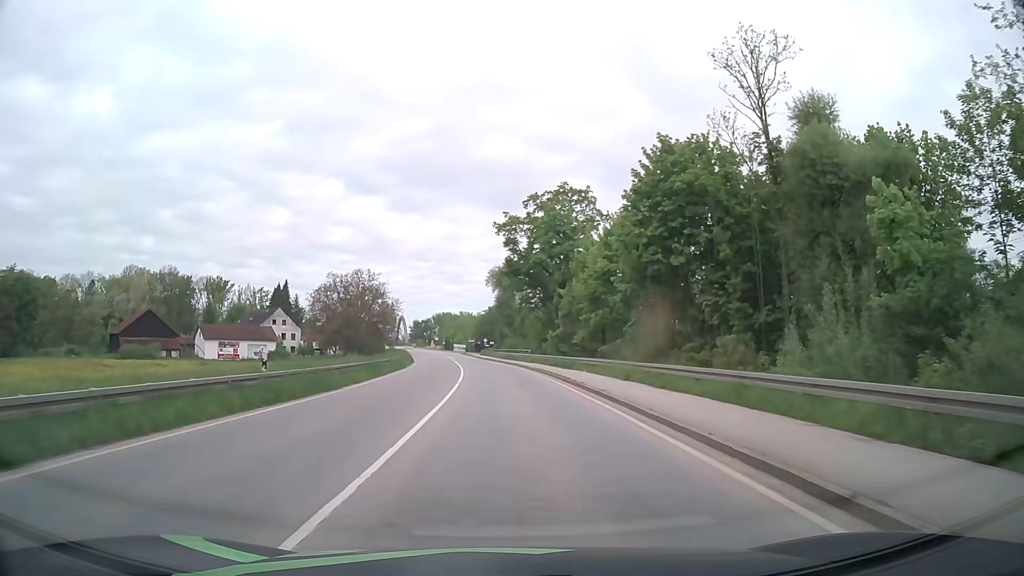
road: primary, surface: asphalt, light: Day
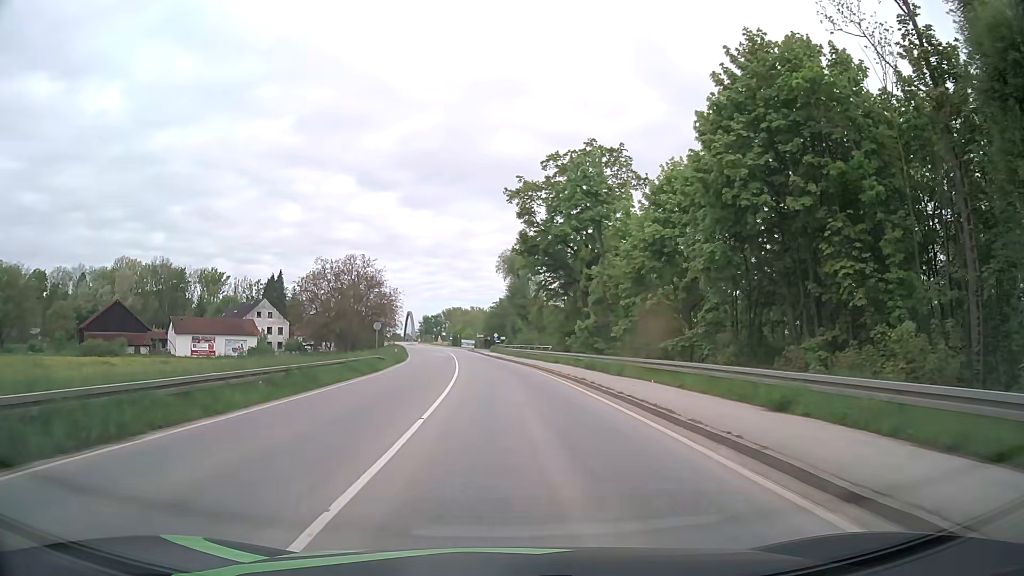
(-0.3, +14.9) m; -2°
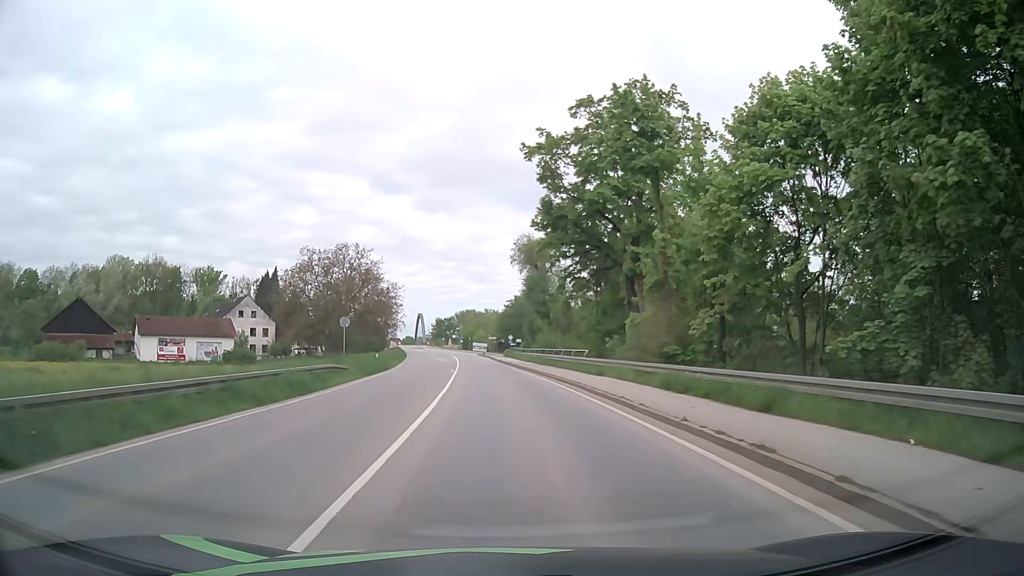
(-0.1, +15.0) m; -1°
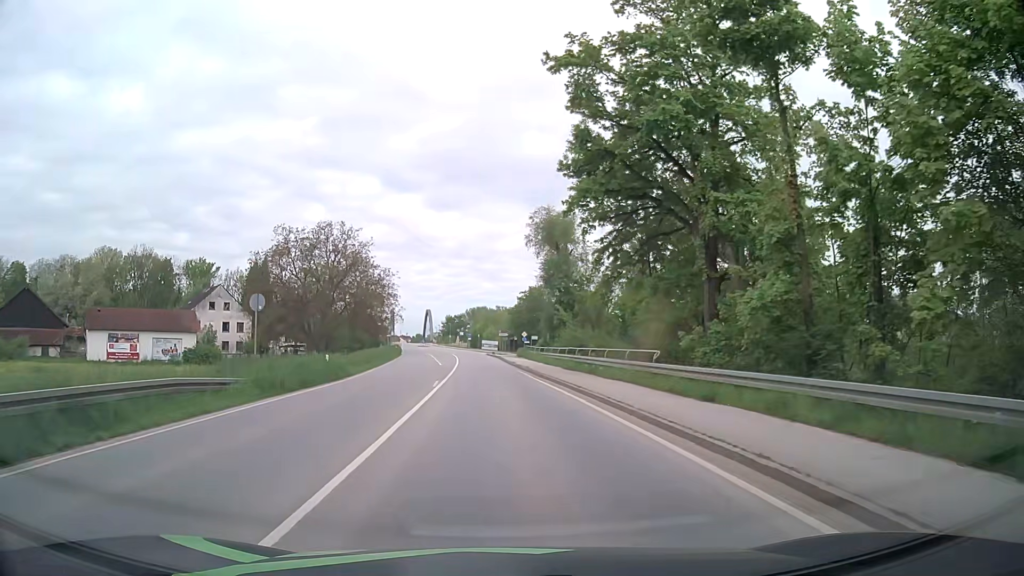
(-0.2, +15.3) m; -1°
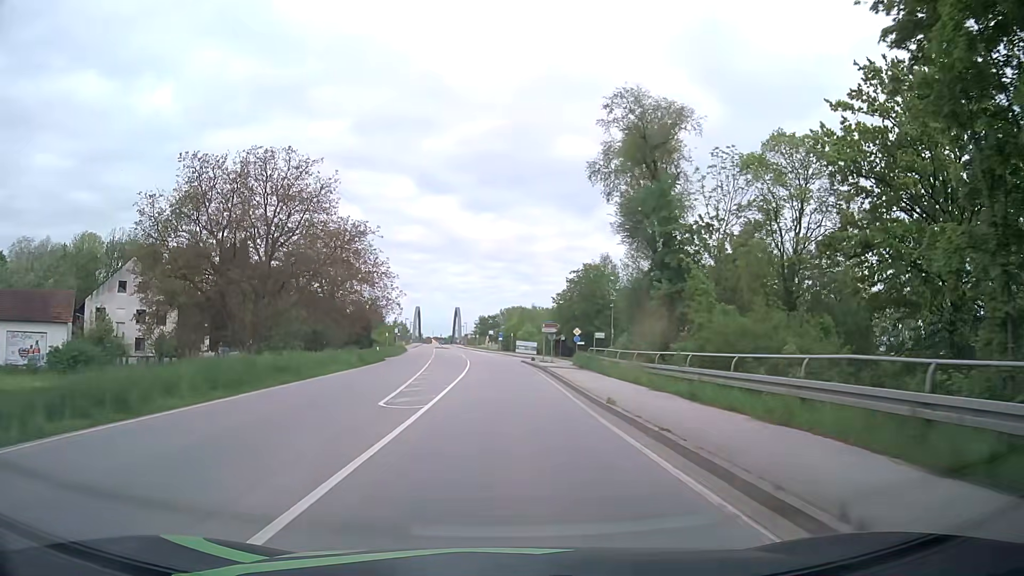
(-0.8, +31.2) m; -3°
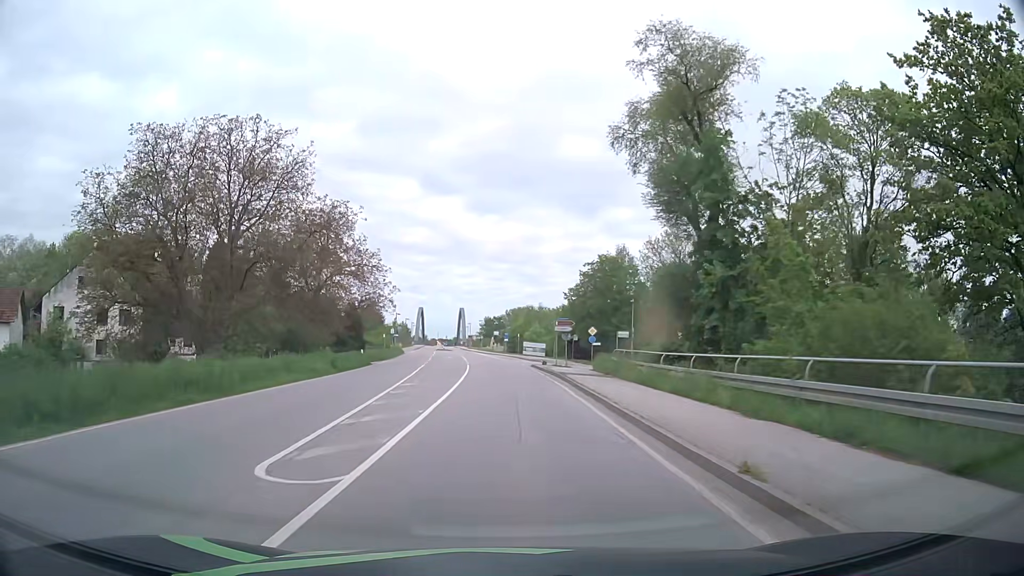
(-0.1, +7.9) m; -1°
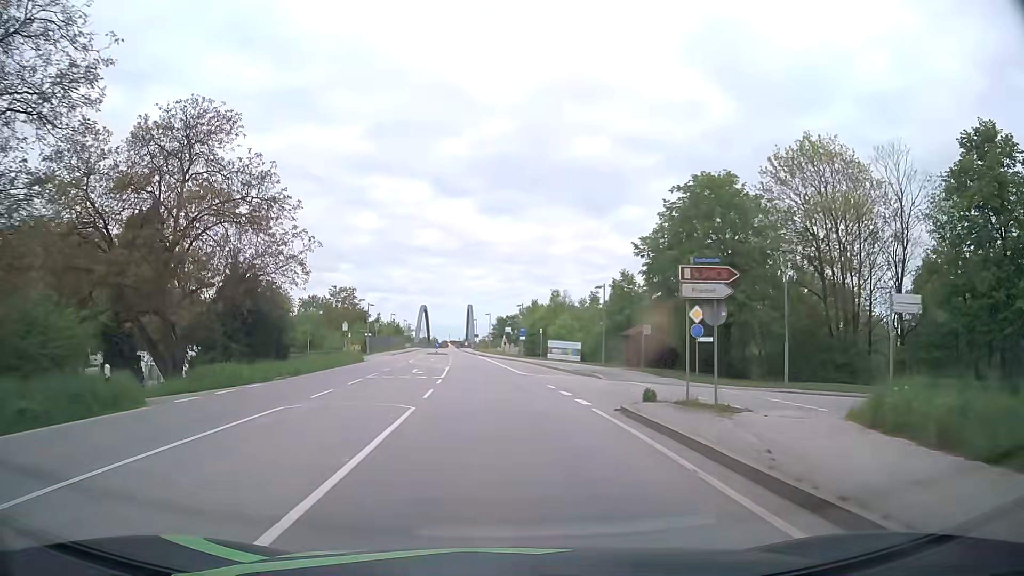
(-0.2, +30.9) m; -1°
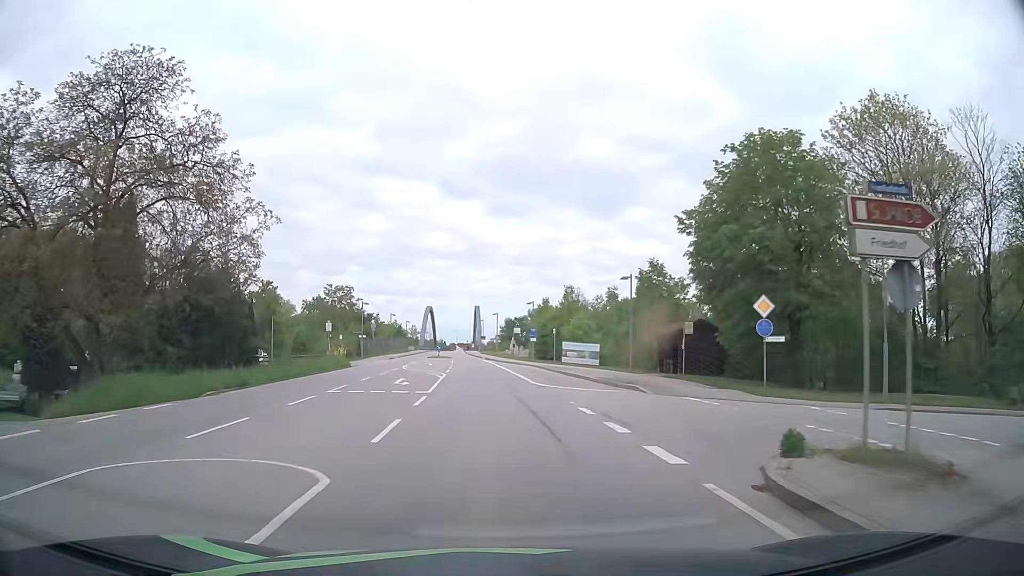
(-0.1, +7.5) m; -1°
(0, +10) (0, +20) (-1, +30) (-1, +40) (-2, +50) (-3, +60) (-3, +70) (-4, +80) (-5, +90) (-7, +100) m
